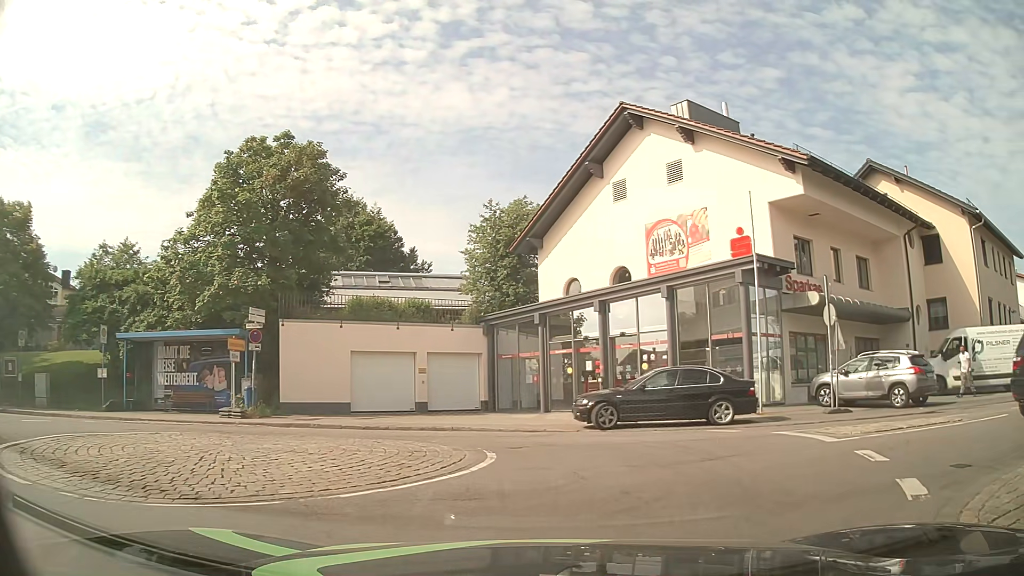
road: unclassified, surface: asphalt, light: Day
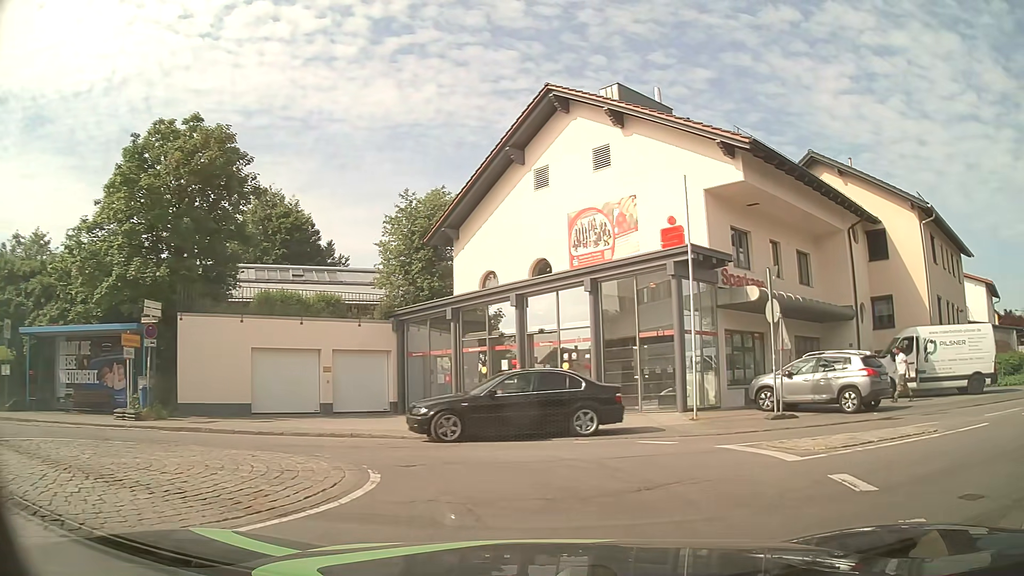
(+0.1, +1.8) m; +5°
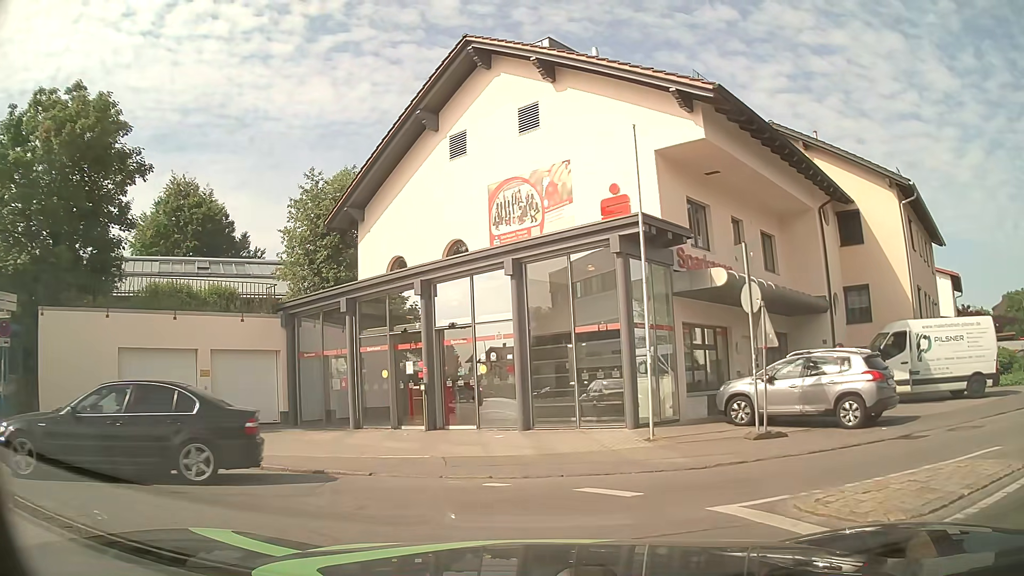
(+0.4, +4.0) m; +6°
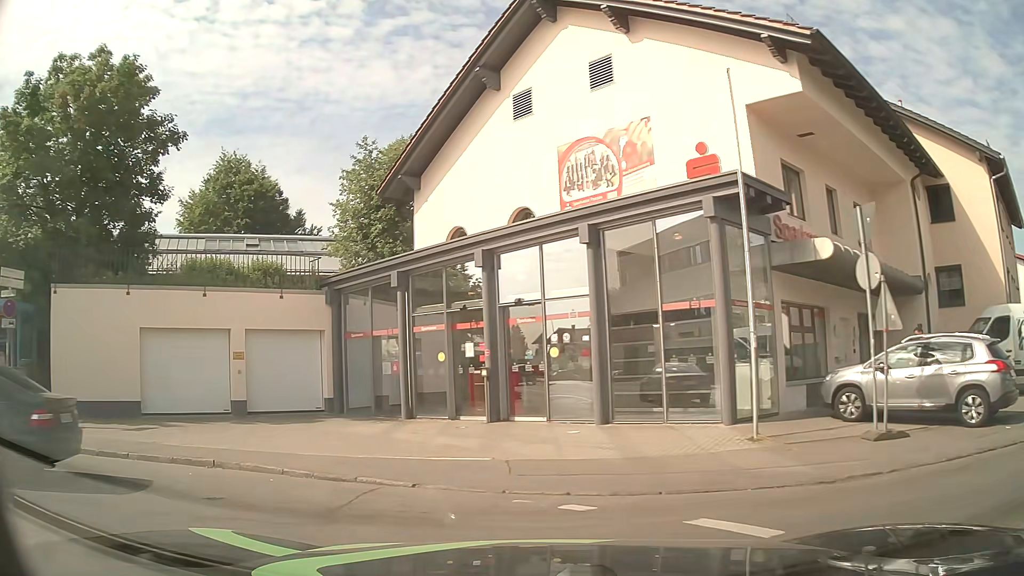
(-0.1, +2.1) m; -7°
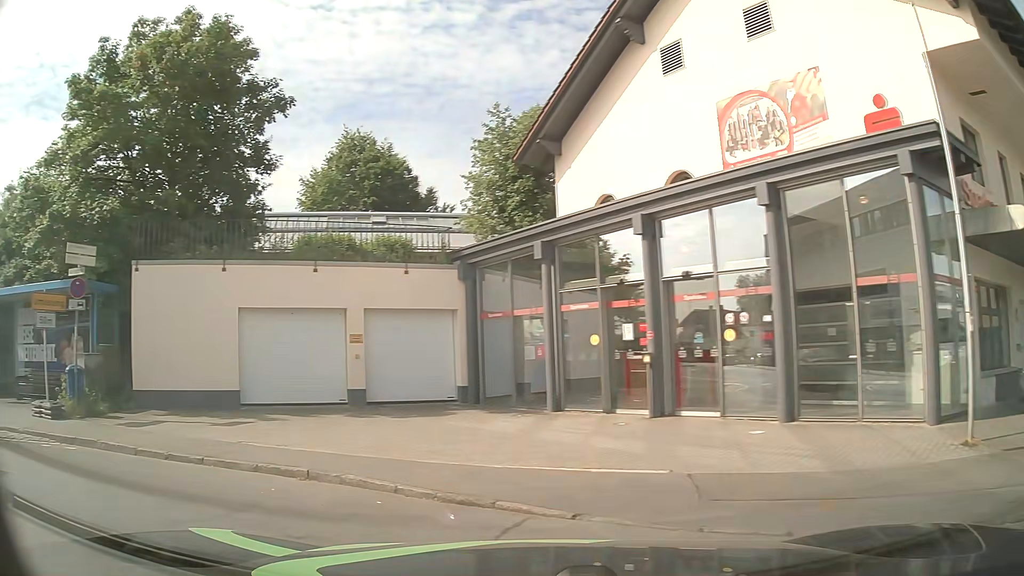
(-0.2, +2.2) m; -10°
